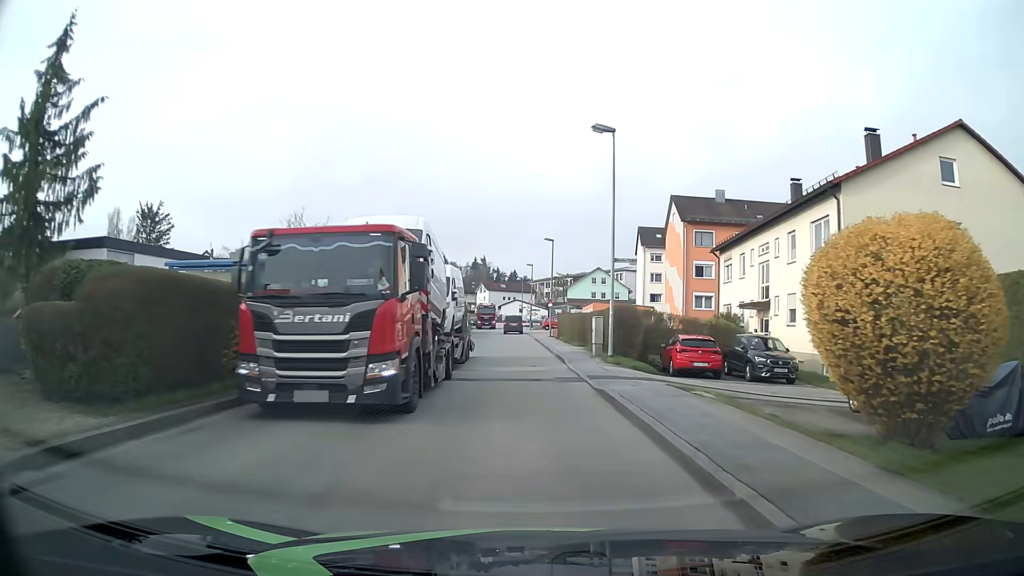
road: unclassified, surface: asphalt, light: Day
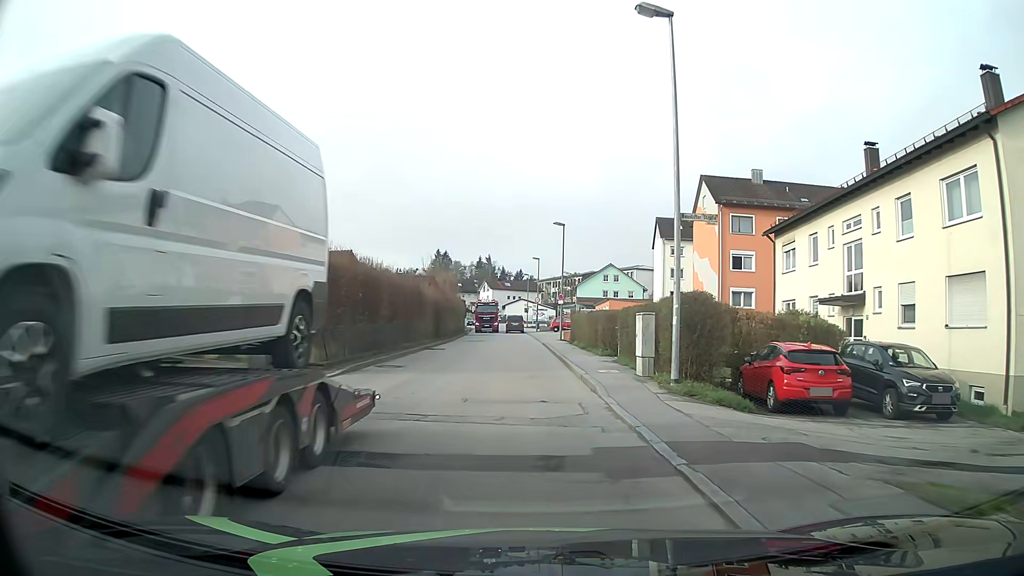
(0.0, +9.6) m; -1°
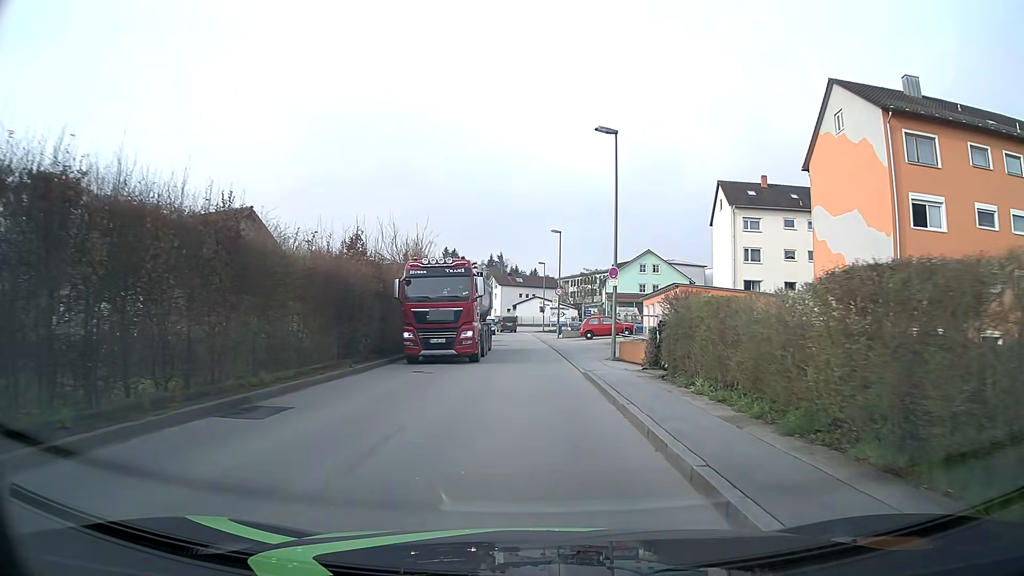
(0.0, +23.9) m; -1°
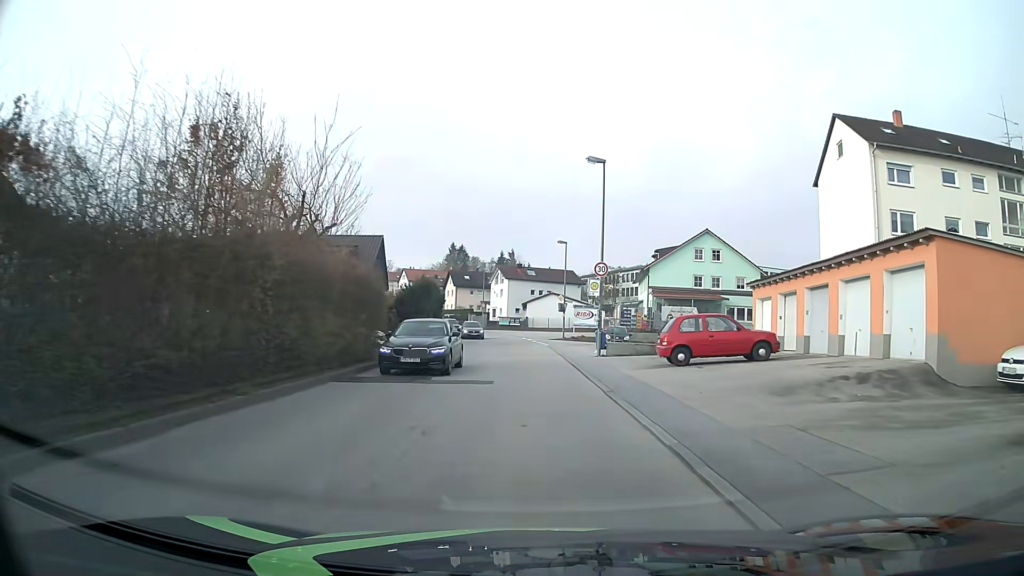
(0.0, +23.8) m; -1°
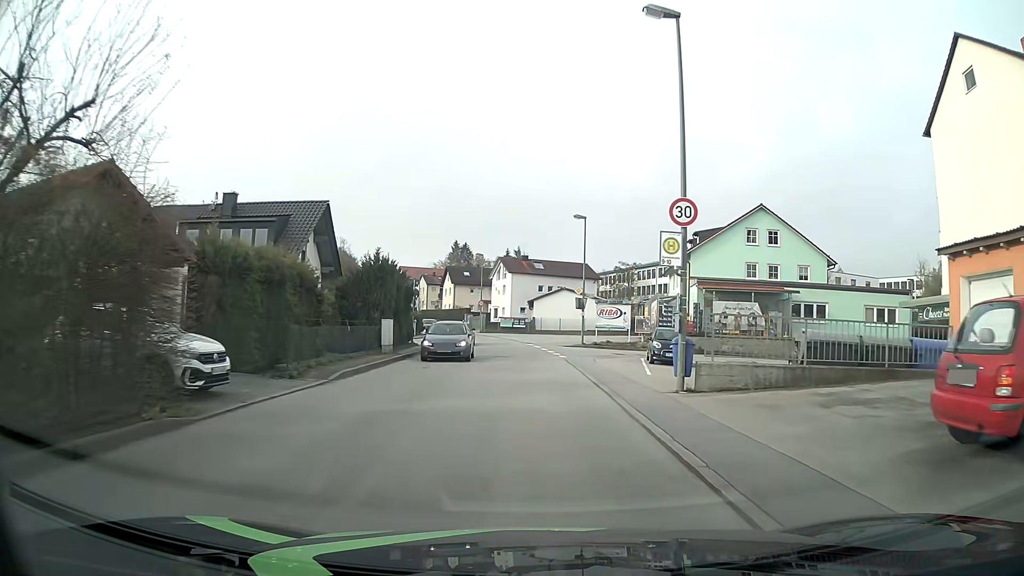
(0.0, +14.3) m; 0°
(0, +10) (0, +20) (0, +30) (-1, +40) (-3, +50) (-5, +60) (-8, +69) (-11, +79) (-15, +88) (-18, +97) m
